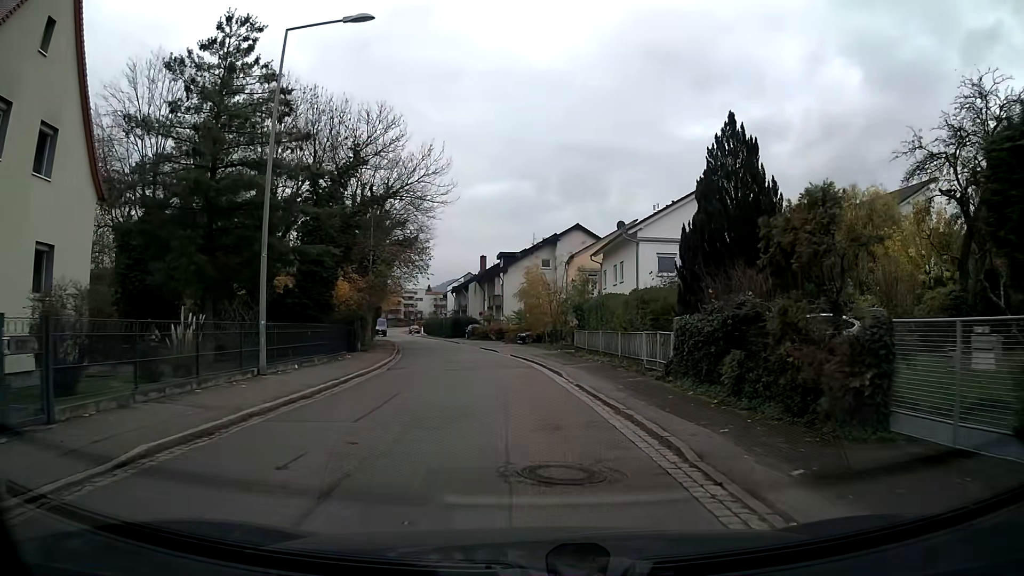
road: residential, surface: asphalt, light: Day
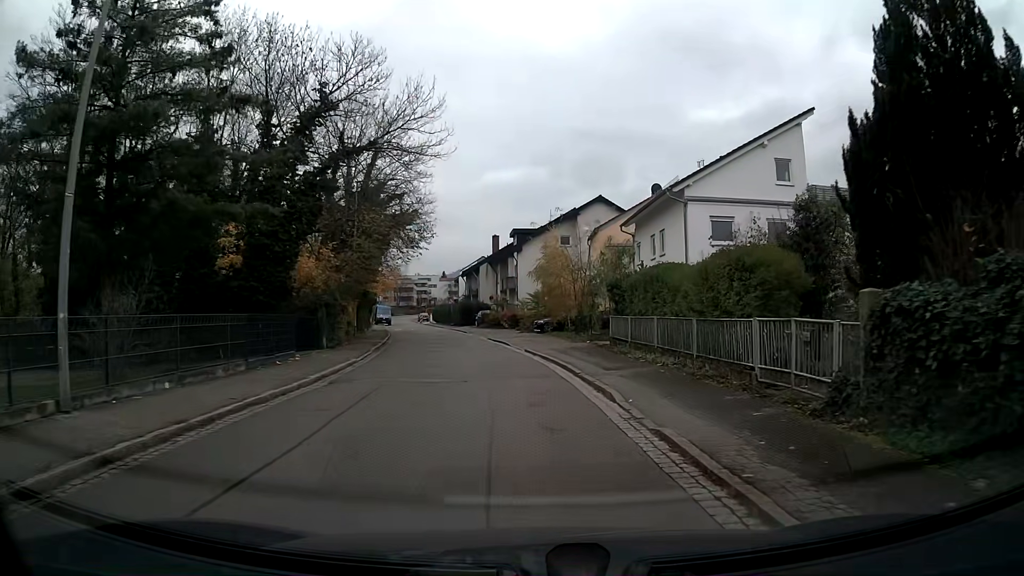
(-0.1, +8.3) m; -2°
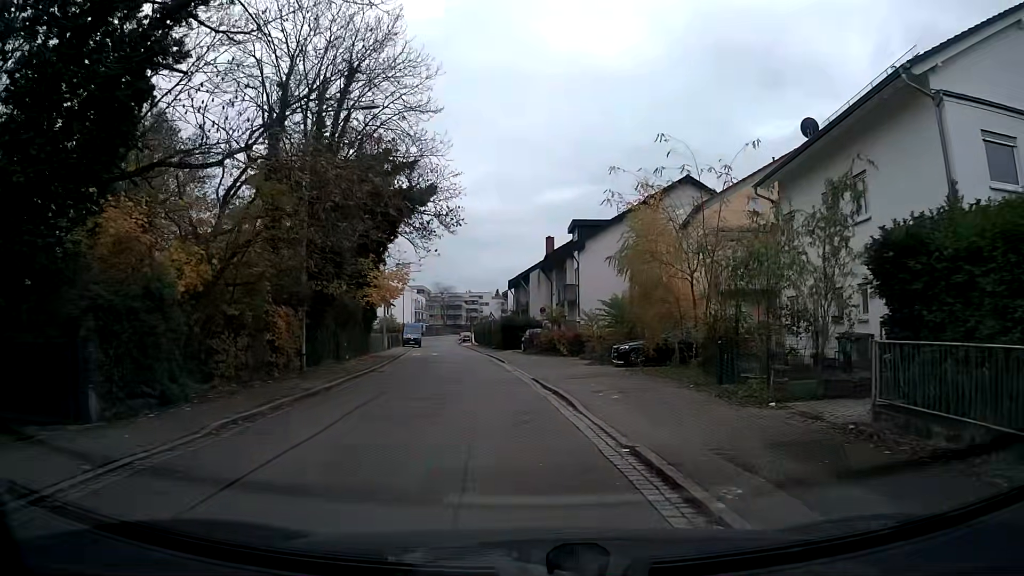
(-0.7, +16.8) m; -5°
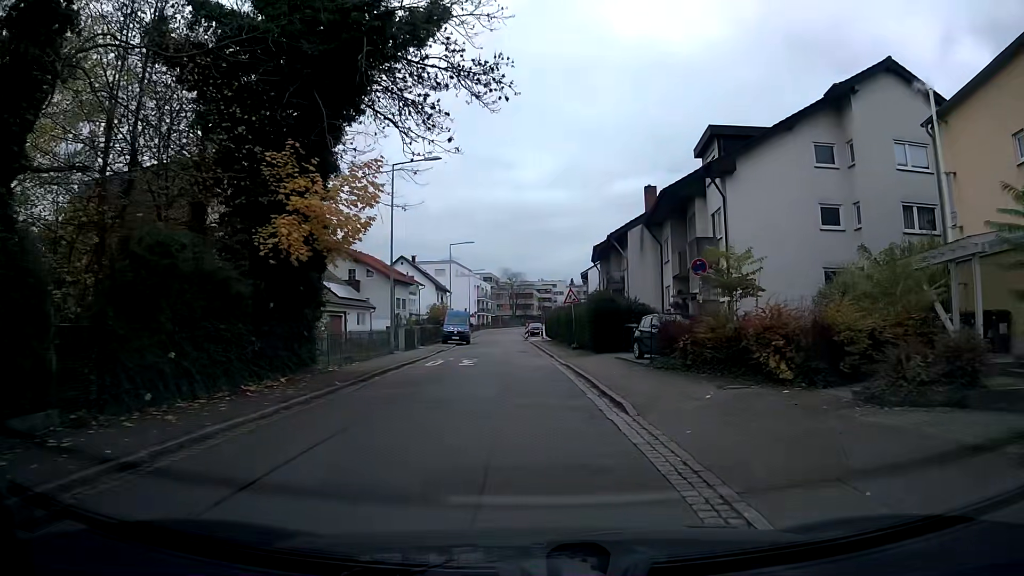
(-1.4, +21.5) m; -6°
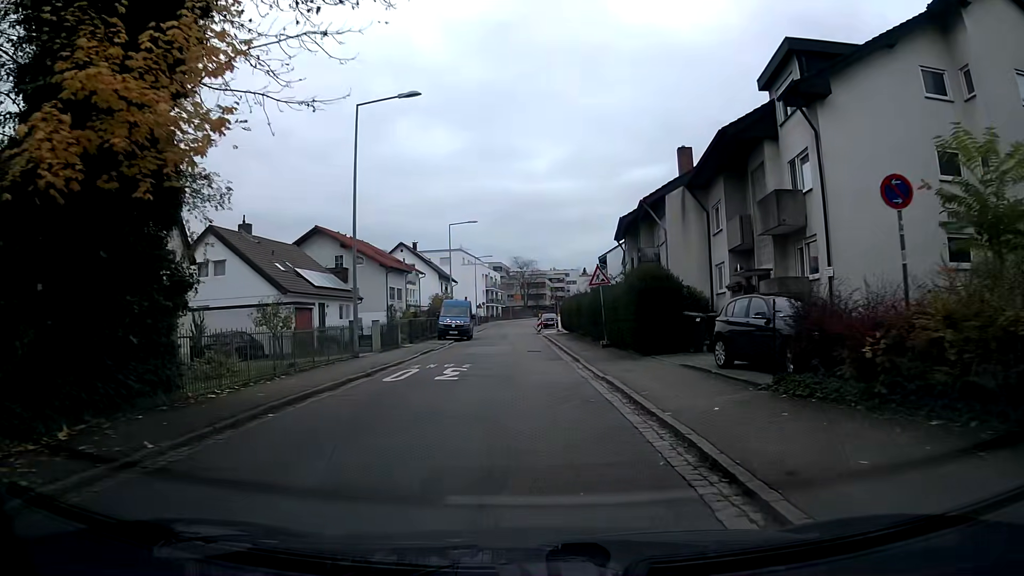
(-0.1, +8.6) m; -1°
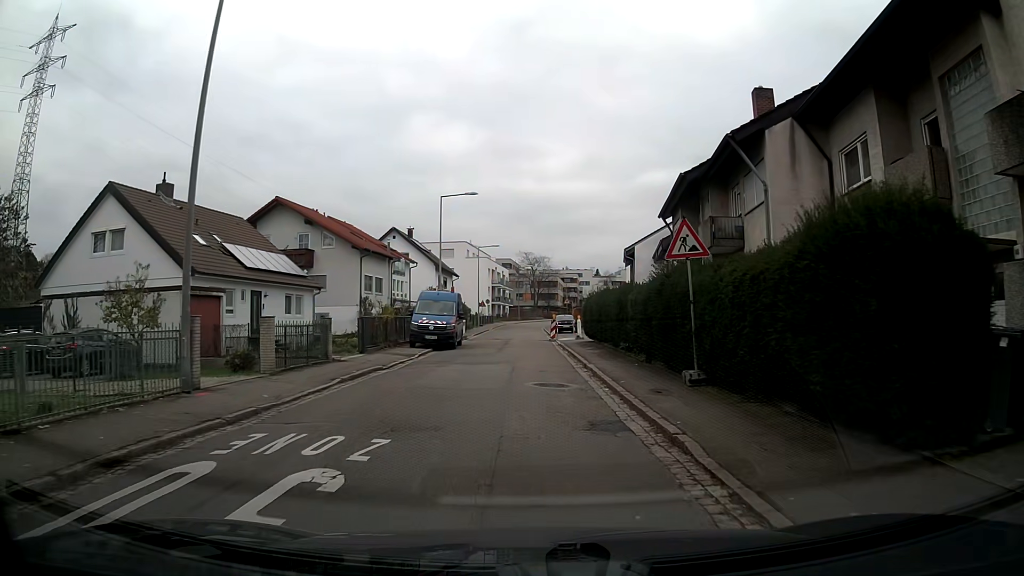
(0.0, +12.5) m; -1°
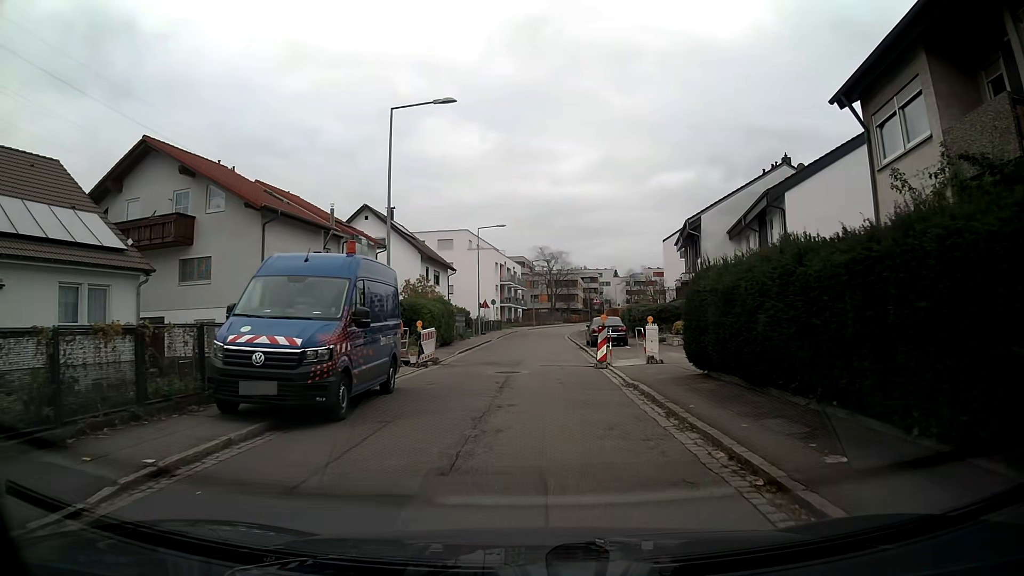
(-0.2, +19.9) m; -1°
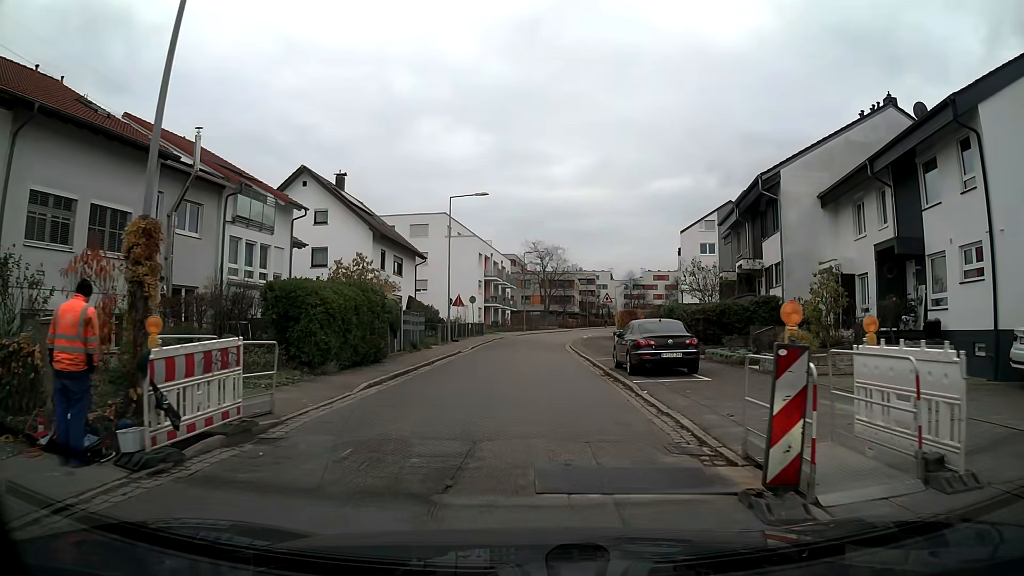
(+0.1, +15.3) m; +1°
(0, +10) (0, +20) (0, +30) (+1, +40) (+2, +50) (+3, +60) (+5, +70) (+8, +79) (+10, +89) (+13, +99) m
